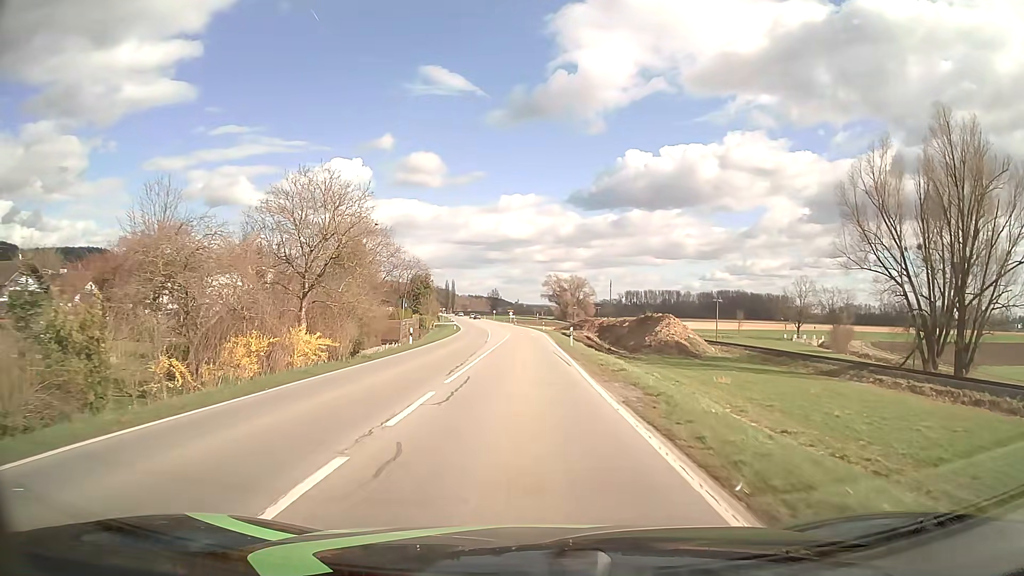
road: secondary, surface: asphalt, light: Day
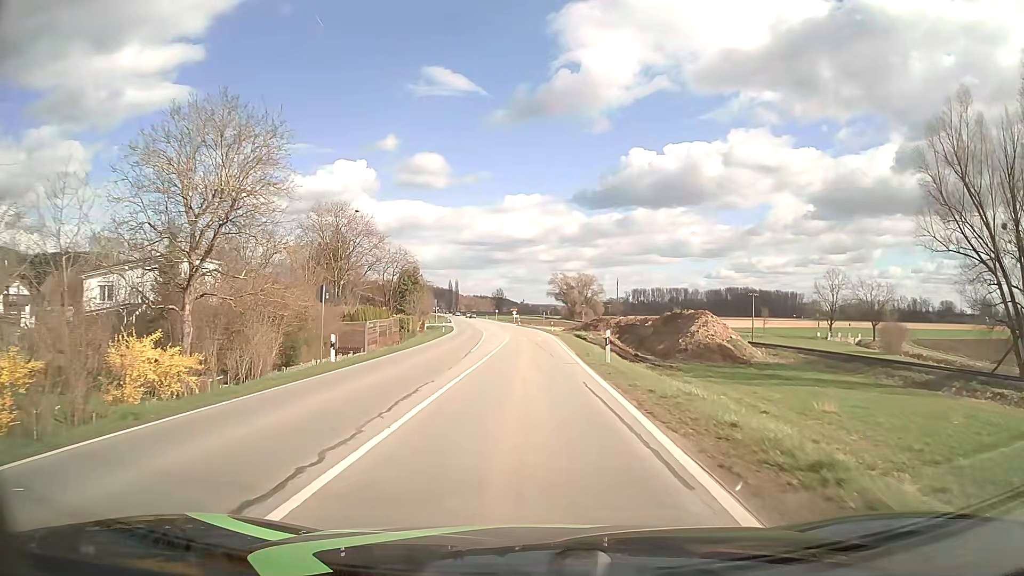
(-0.1, +15.3) m; -1°
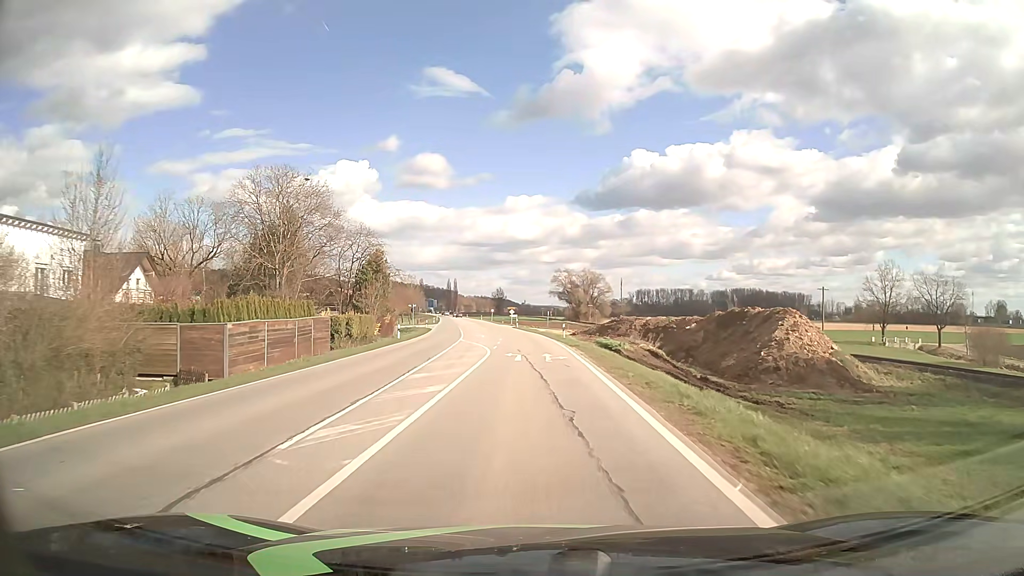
(0.0, +22.8) m; 0°
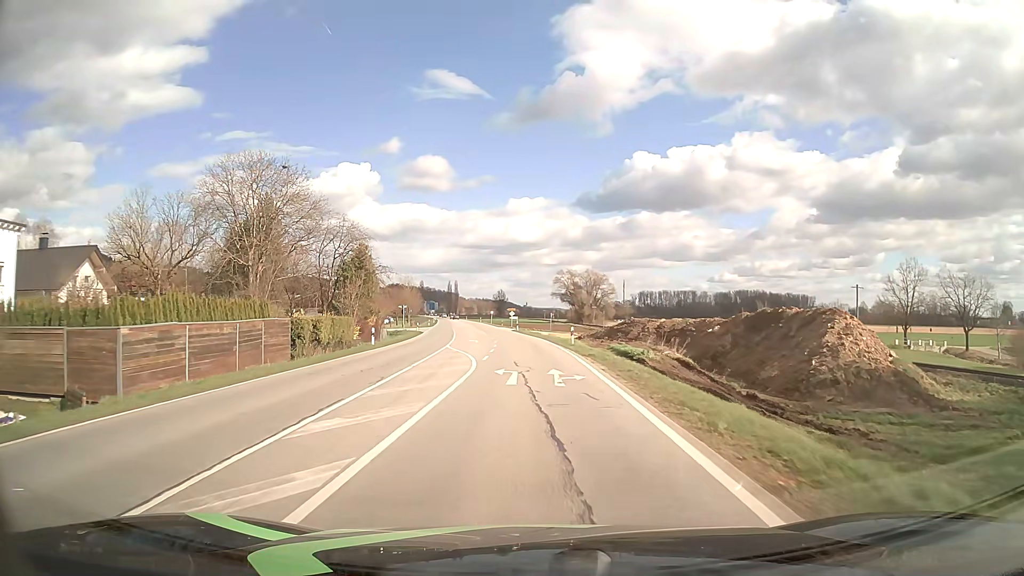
(0.0, +7.6) m; 0°
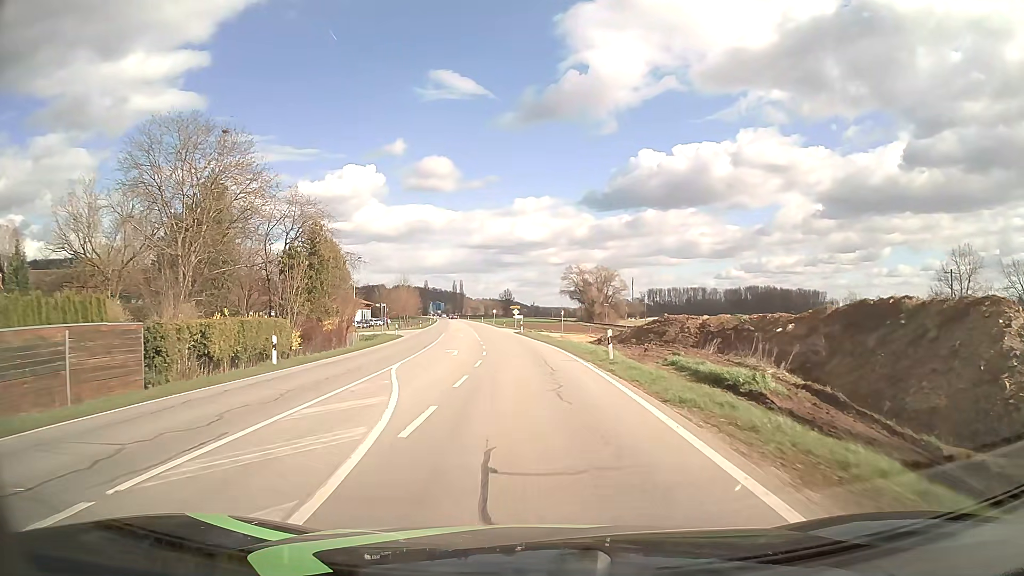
(-0.1, +15.2) m; -1°
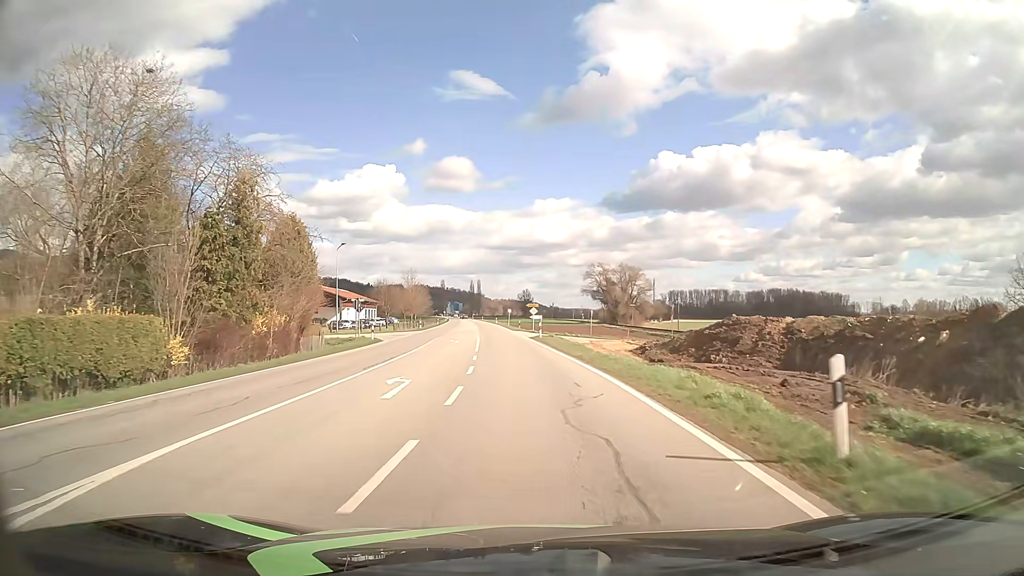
(-0.2, +15.2) m; -1°
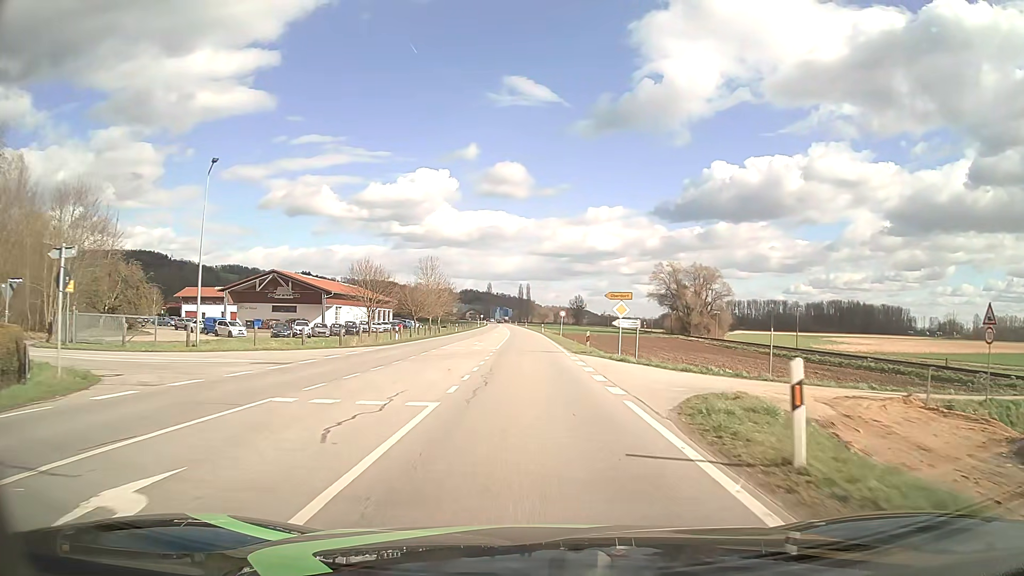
(-1.6, +38.0) m; -4°
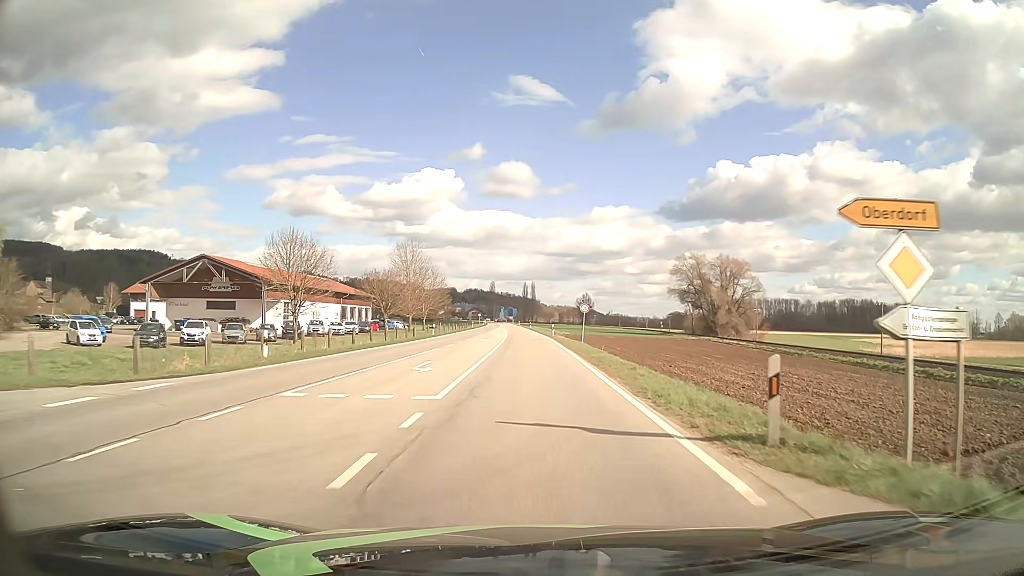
(-0.2, +22.8) m; -1°
(0, +10) (0, +20) (0, +30) (0, +40) (-1, +50) (-1, +60) (-2, +70) (-2, +80) (-2, +90) (-3, +100) m
